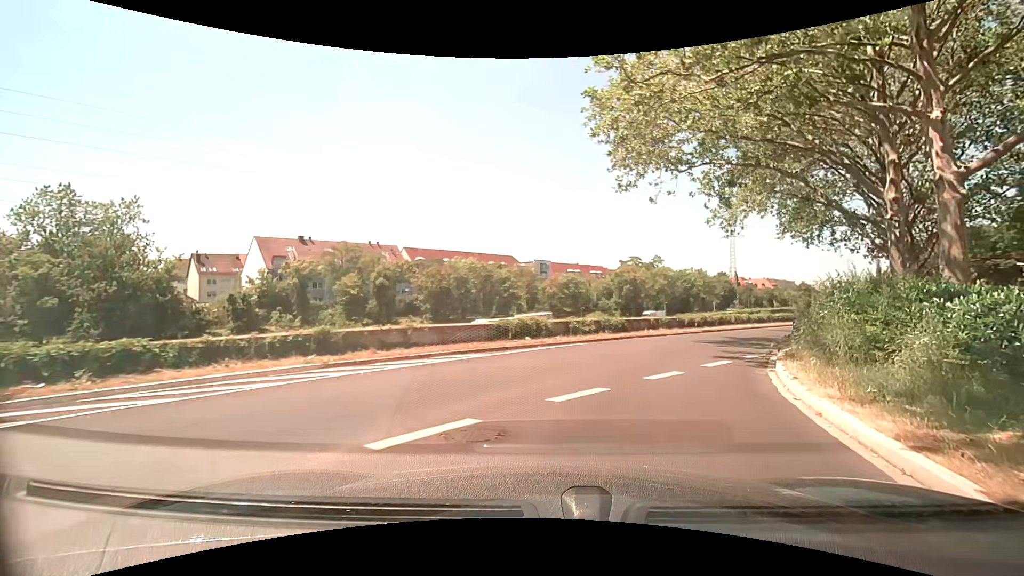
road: trunk_link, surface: asphalt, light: Day
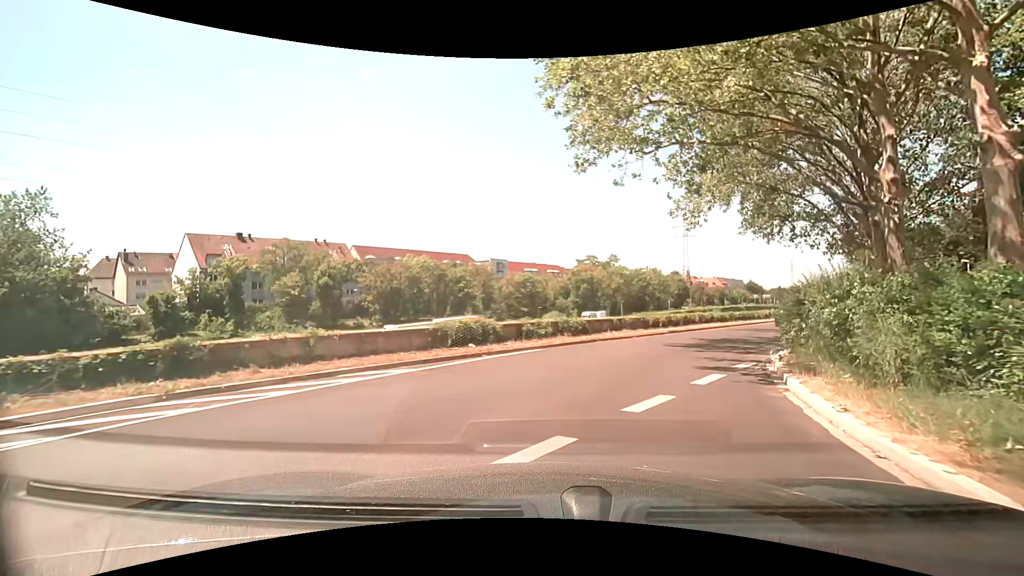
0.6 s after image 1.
(+0.1, +3.3) m; +3°
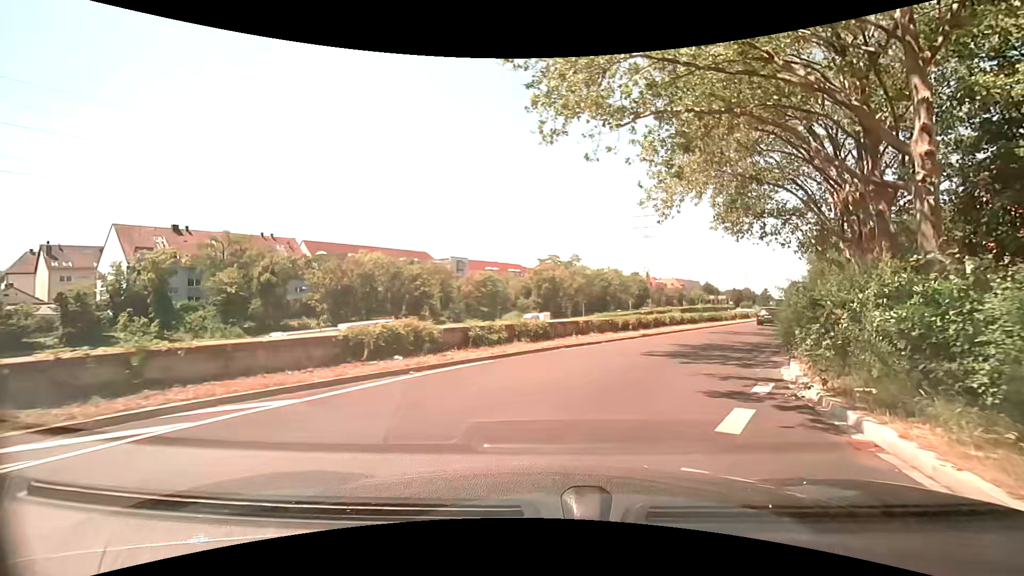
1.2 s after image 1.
(+0.2, +3.6) m; +4°
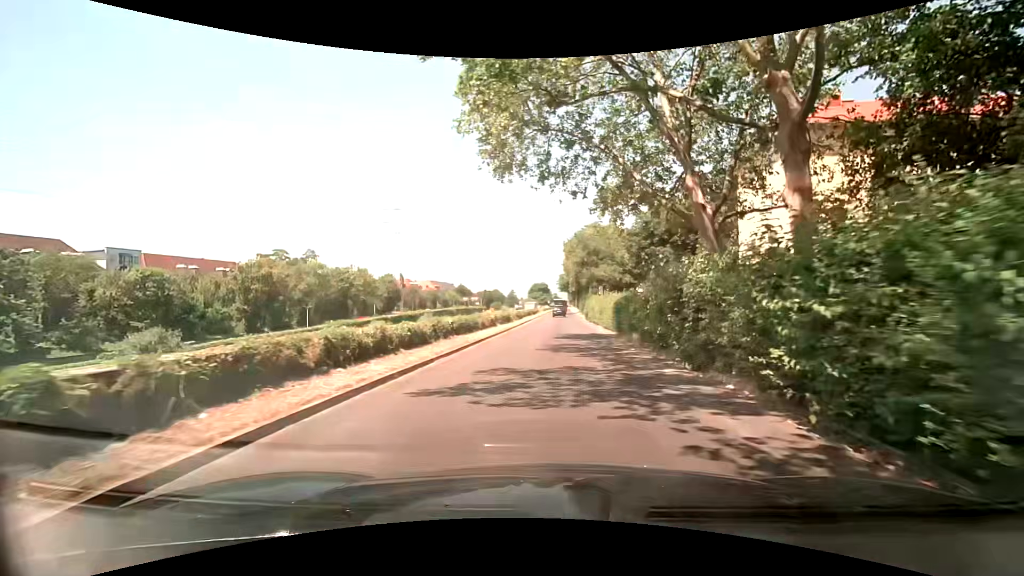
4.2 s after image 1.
(+6.6, +21.6) m; +27°
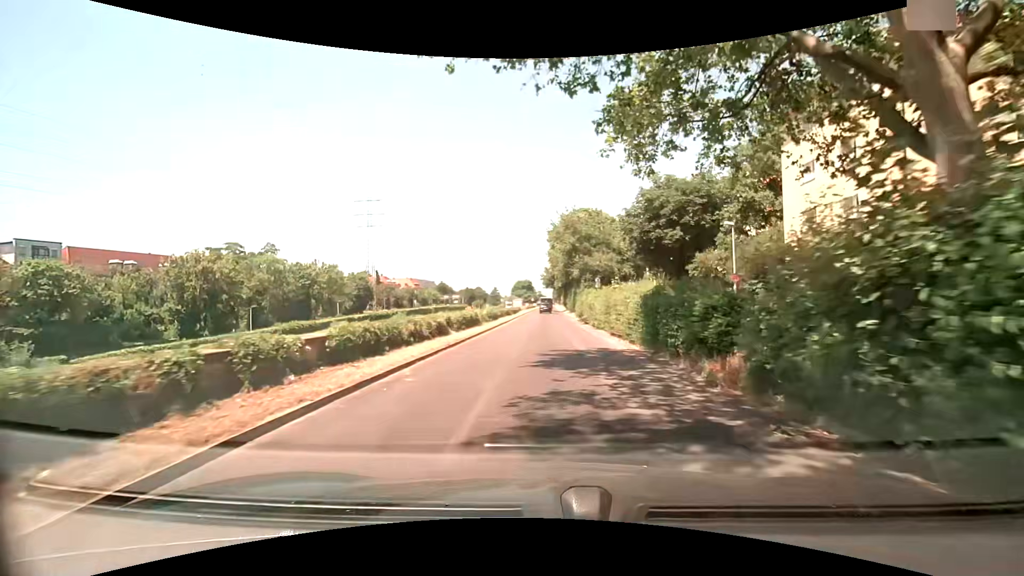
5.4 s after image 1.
(+0.4, +11.2) m; +3°
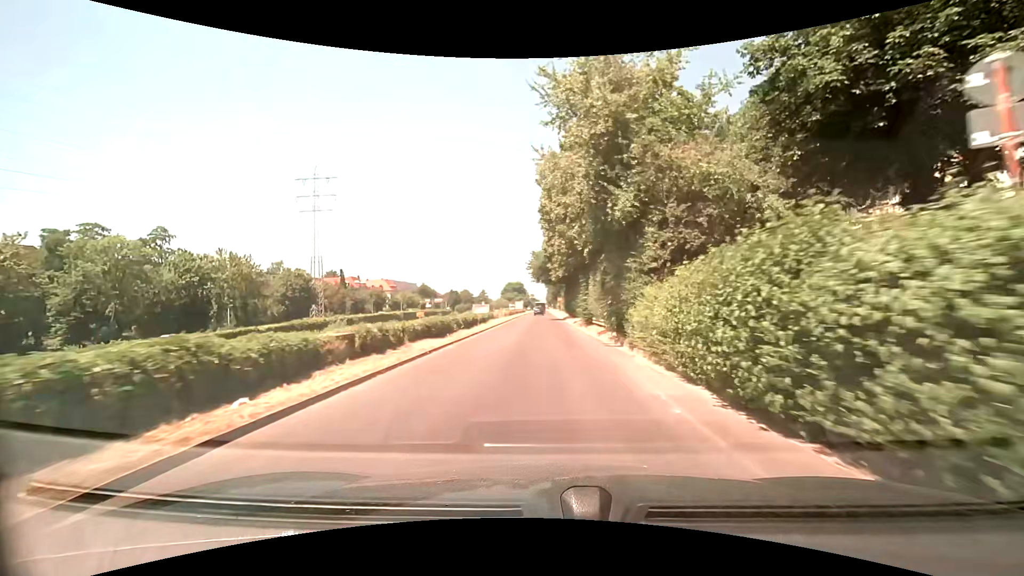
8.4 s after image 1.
(+0.4, +33.9) m; +1°
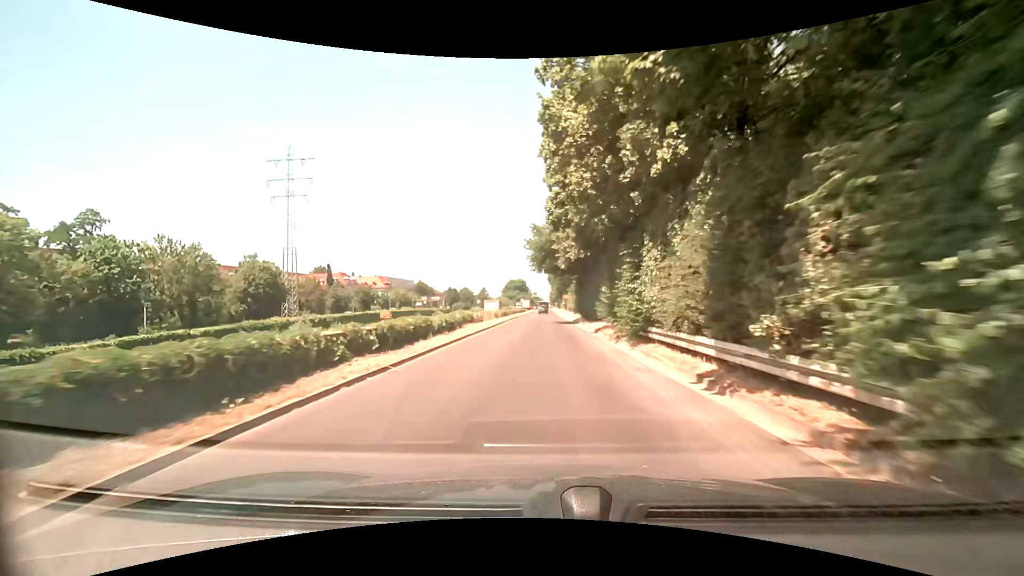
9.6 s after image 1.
(-0.1, +15.5) m; -1°
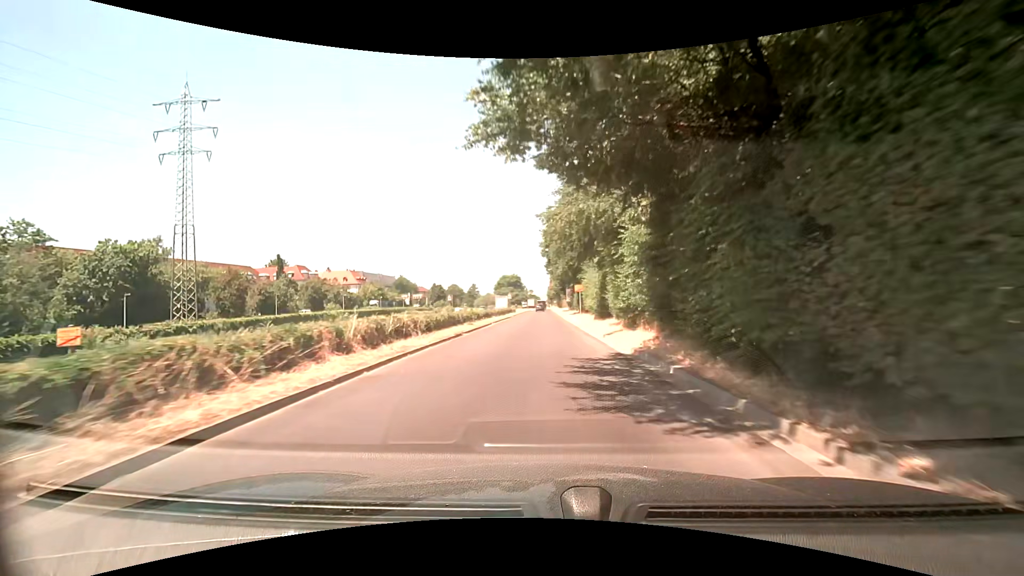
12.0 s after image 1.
(0.0, +32.5) m; 0°
(0, +10) (0, +20) (0, +30) (0, +40) (0, +50) (0, +60) (0, +70) (0, +80) (0, +90) (0, +100) m
